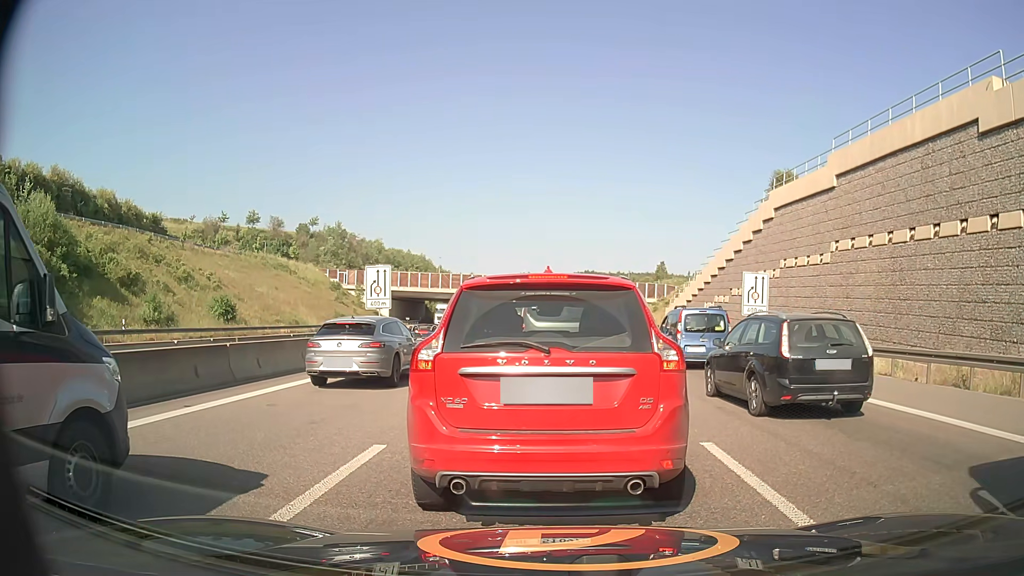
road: motorway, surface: asphalt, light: Day
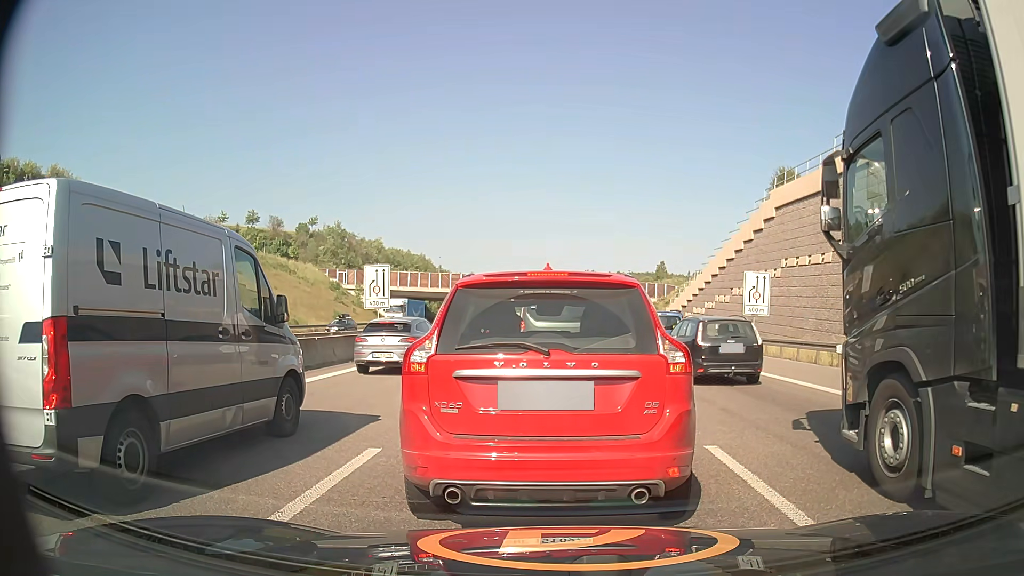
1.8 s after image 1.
(0.0, +0.3) m; 0°
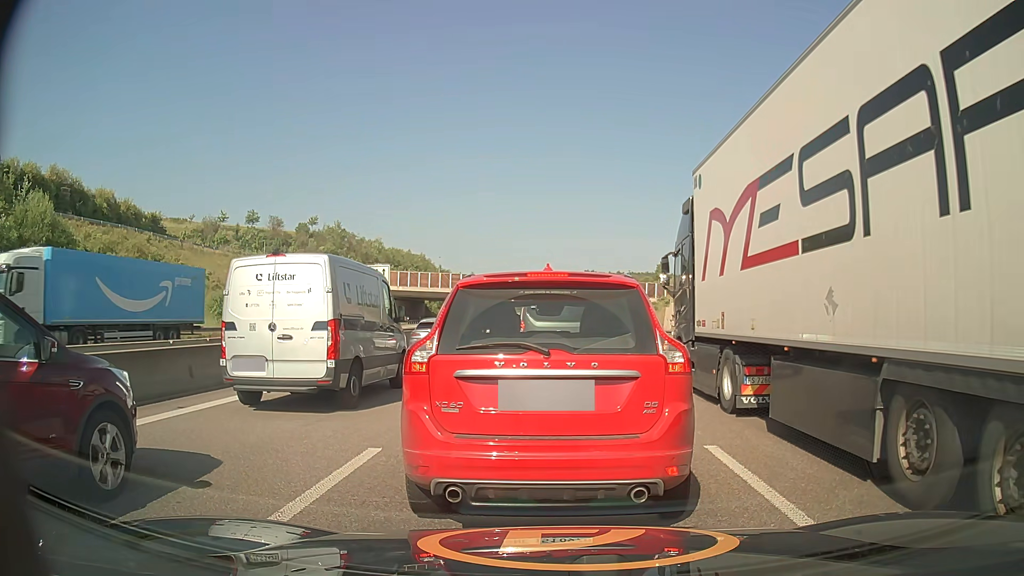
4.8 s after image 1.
(0.0, 0.0) m; 0°
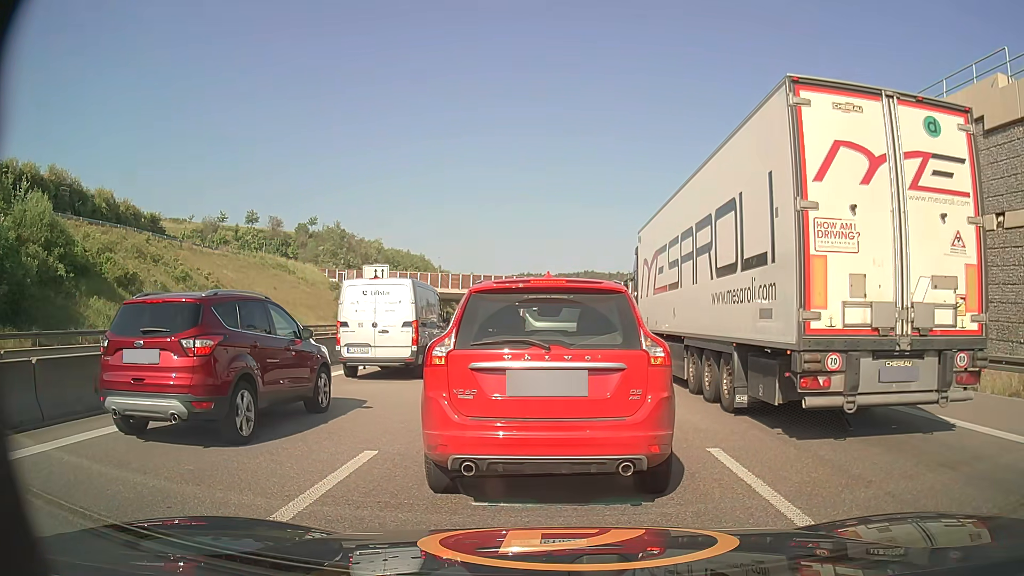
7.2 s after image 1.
(0.0, +0.1) m; 0°
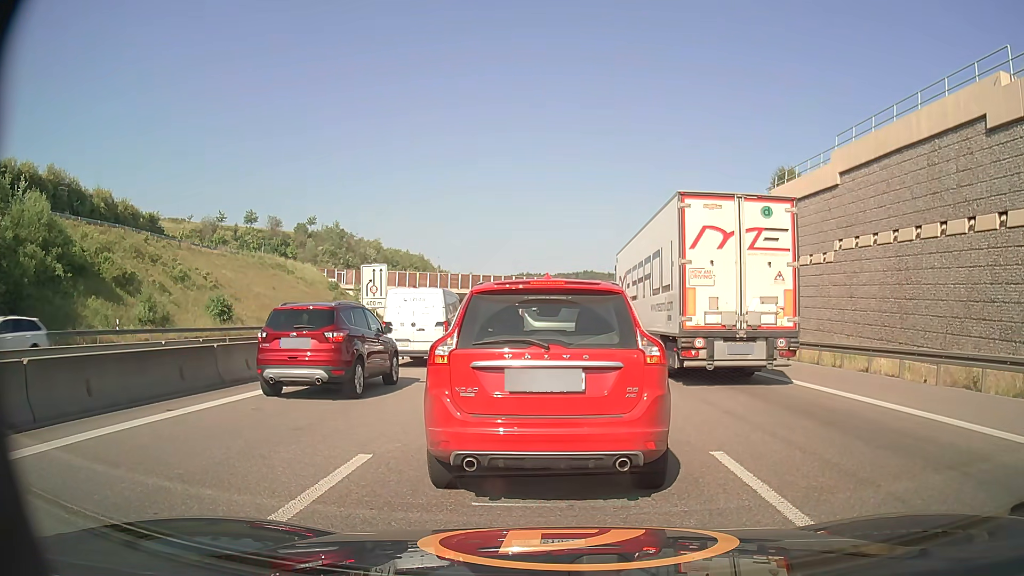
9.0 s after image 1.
(0.0, +0.2) m; 0°
